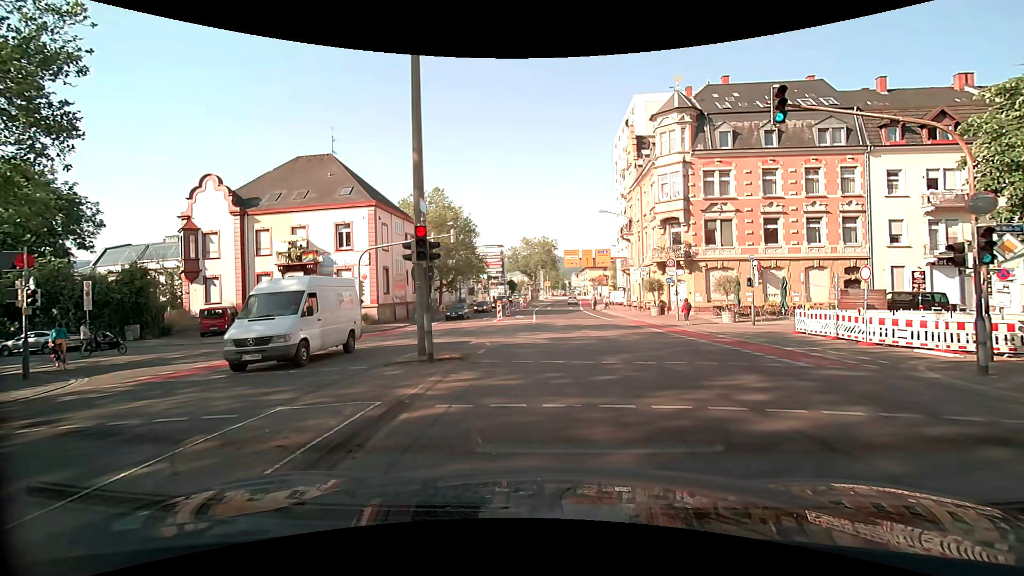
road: secondary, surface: asphalt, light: Day
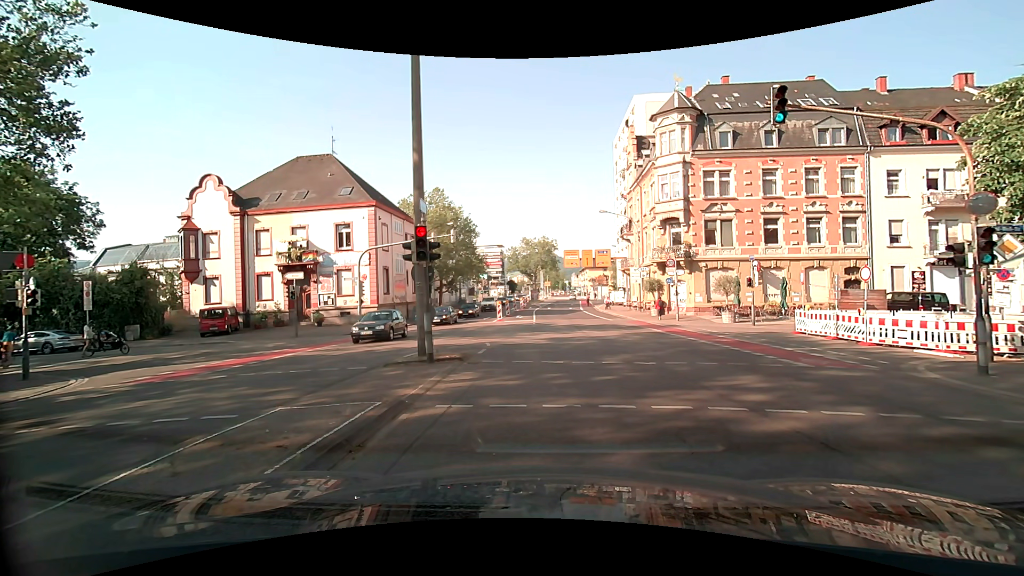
(0.0, +0.1) m; 0°
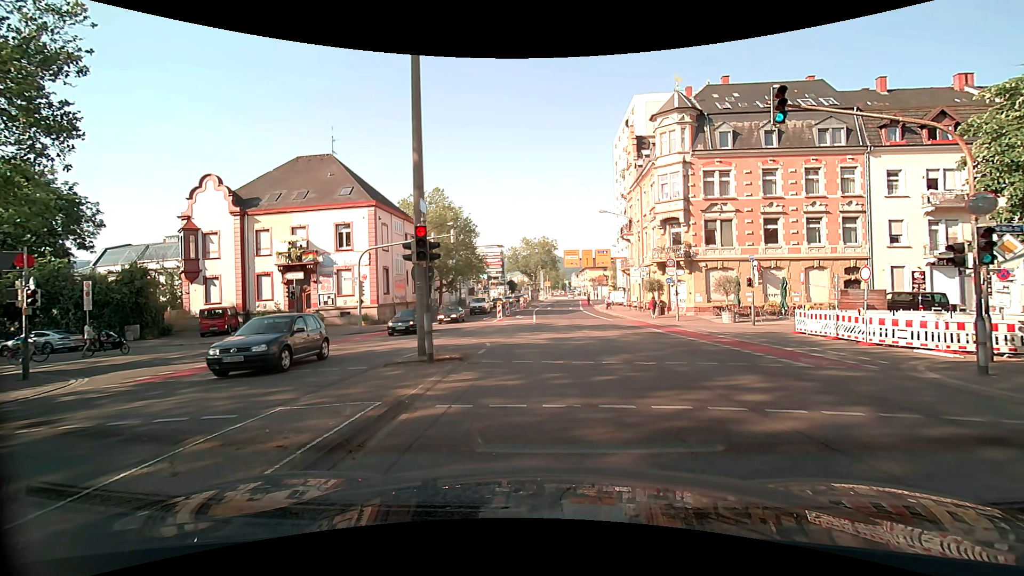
(0.0, 0.0) m; 0°
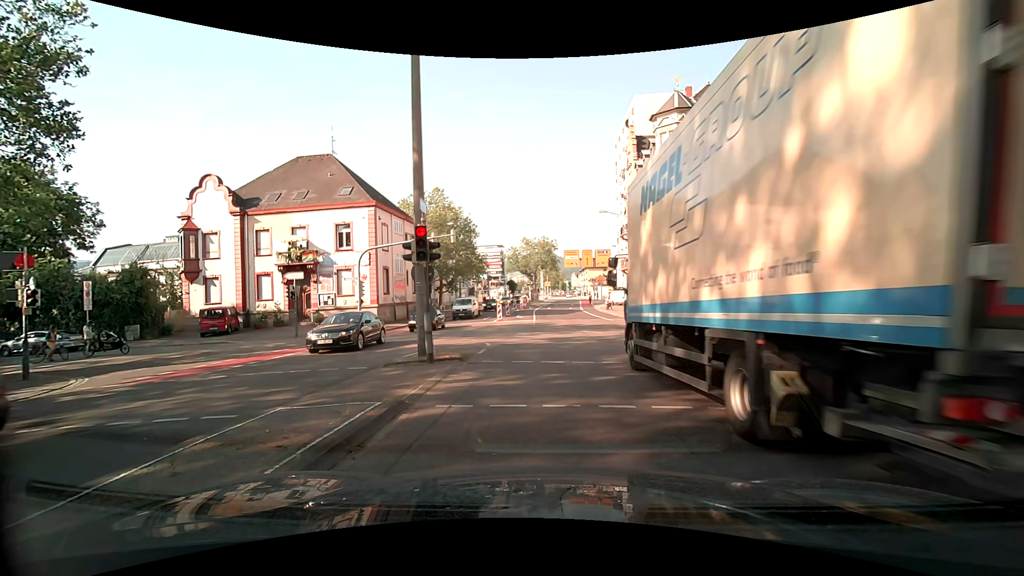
(0.0, 0.0) m; 0°
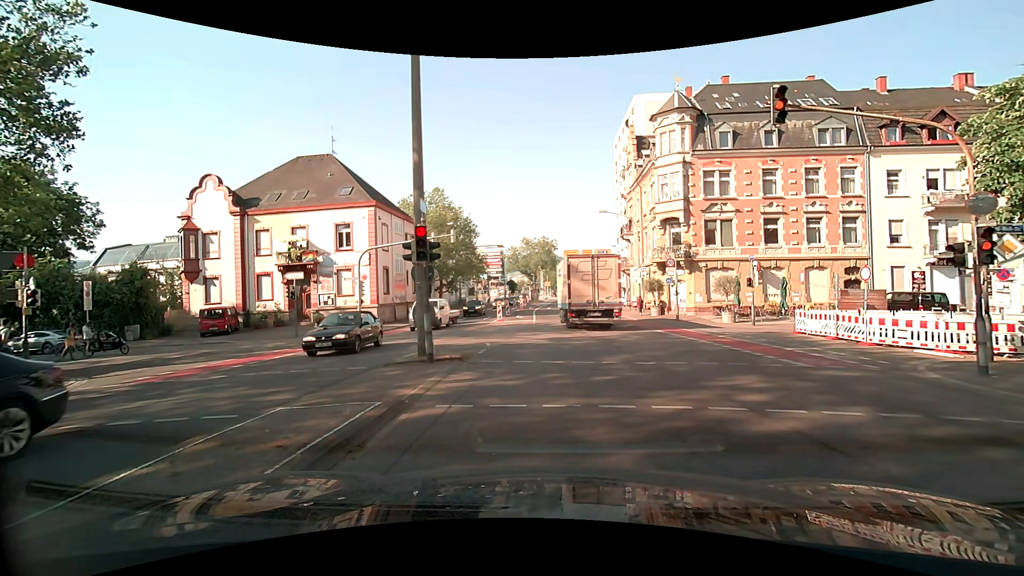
(0.0, 0.0) m; 0°
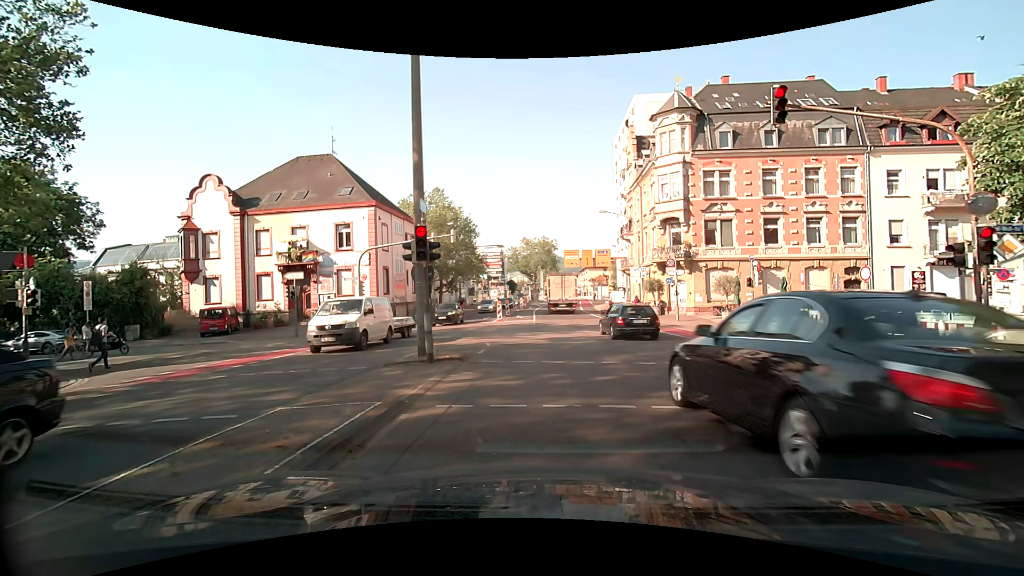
(0.0, 0.0) m; 0°
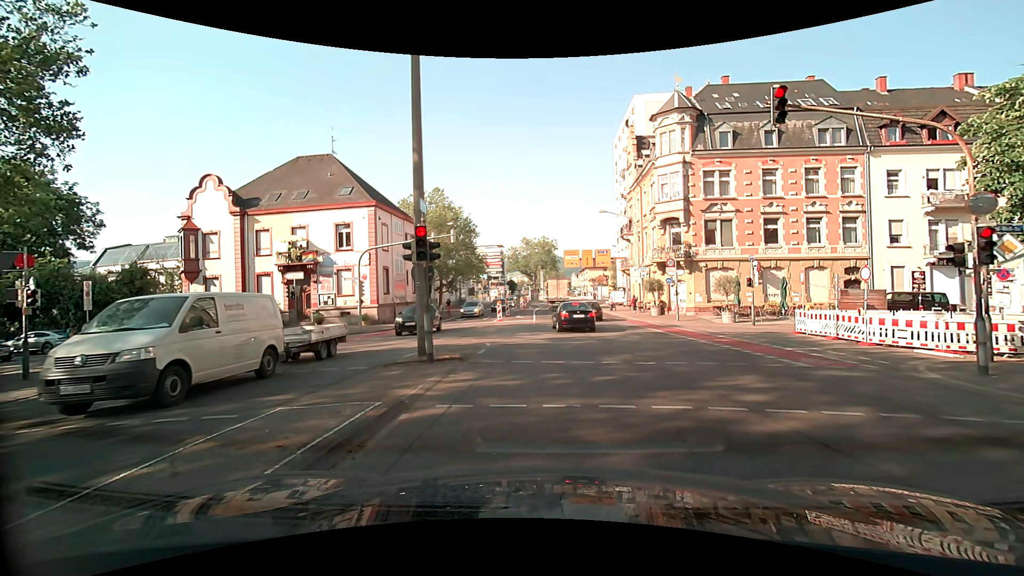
(0.0, 0.0) m; 0°
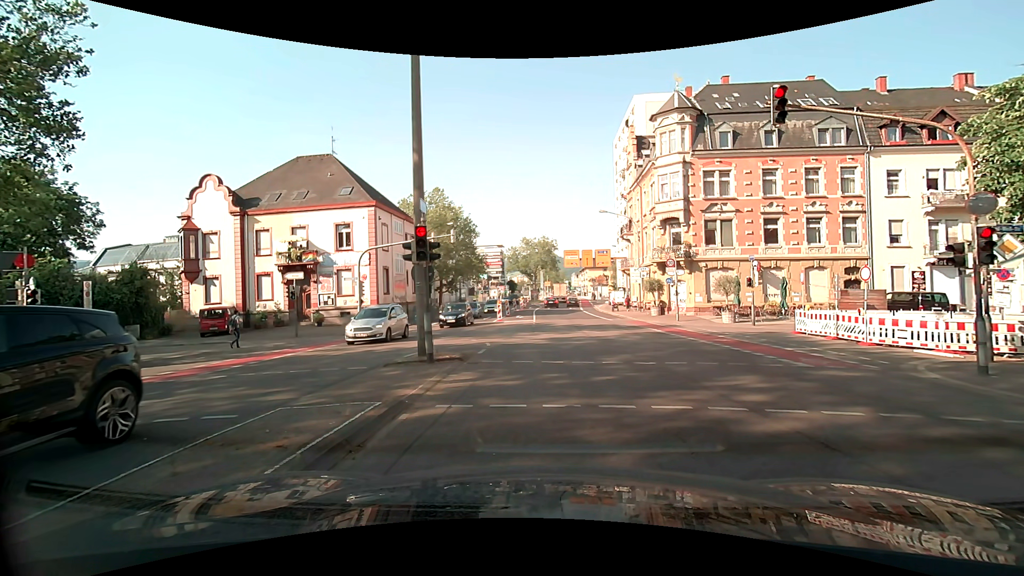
(0.0, 0.0) m; 0°
